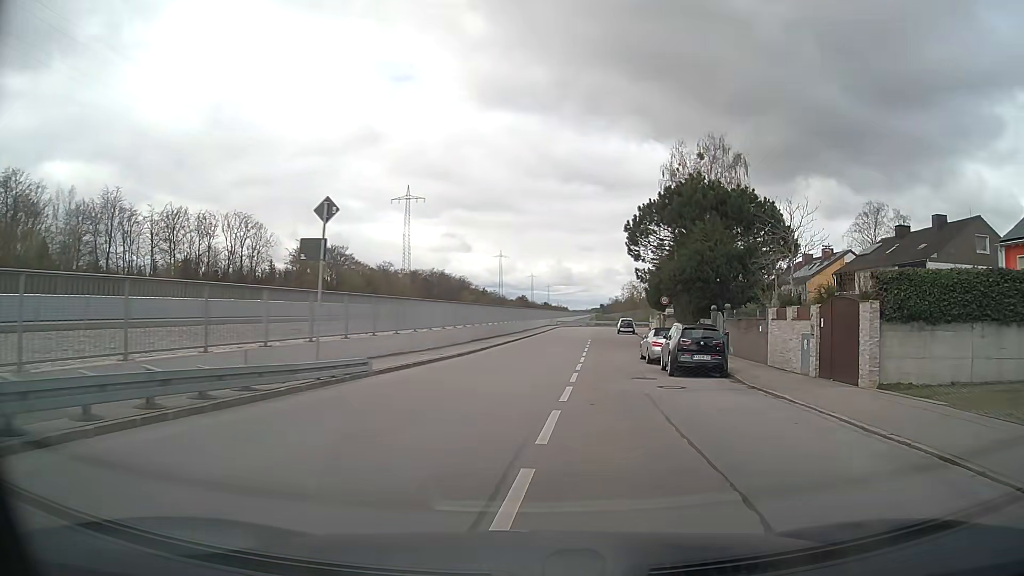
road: residential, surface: asphalt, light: Day
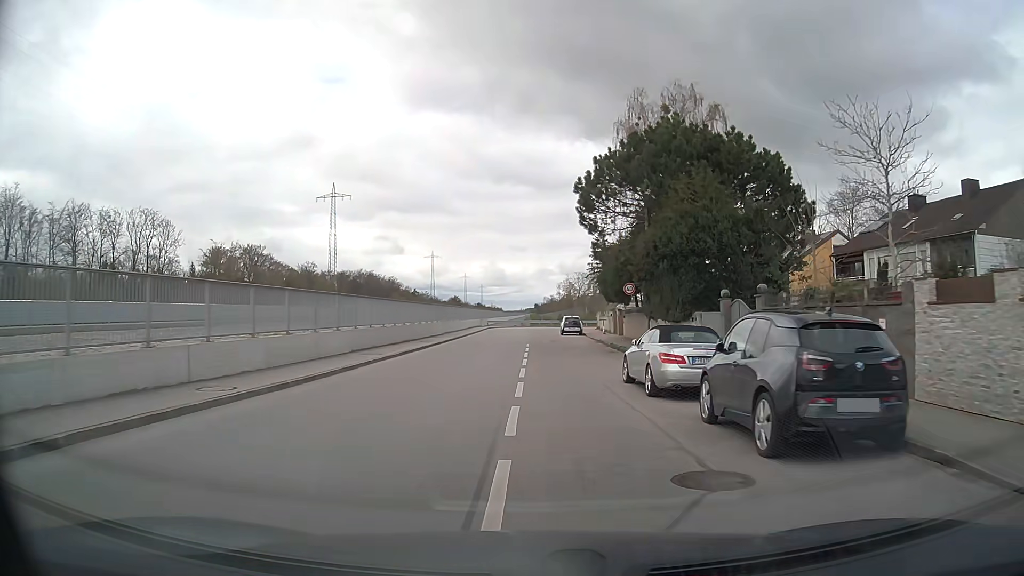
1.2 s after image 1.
(+0.8, +13.1) m; +5°
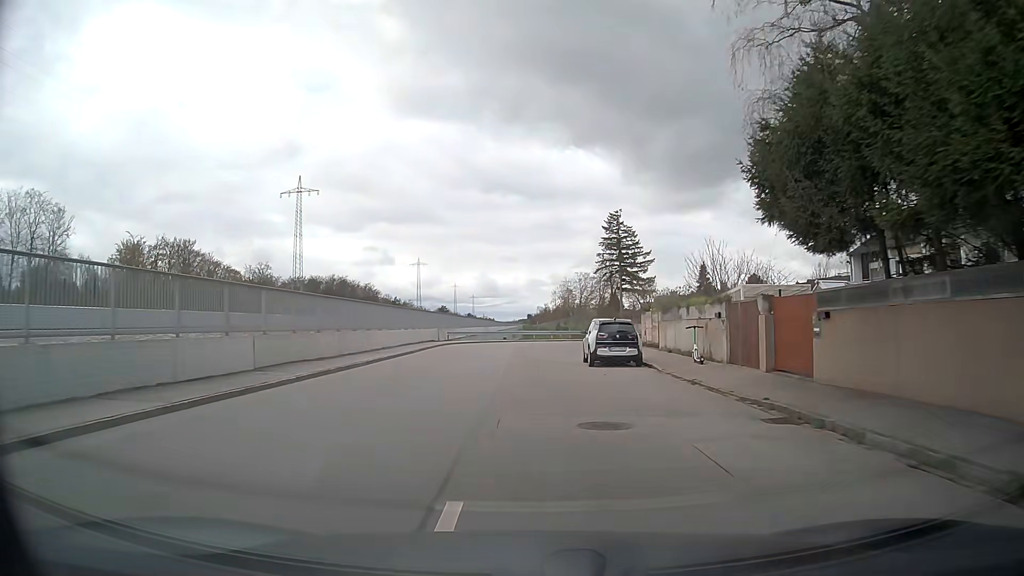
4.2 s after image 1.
(+0.6, +33.3) m; 0°
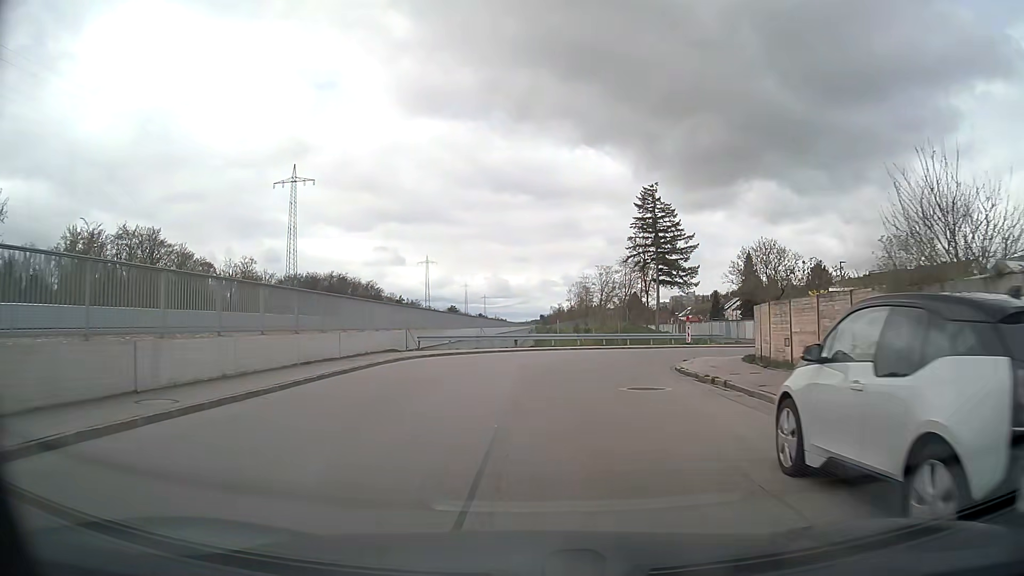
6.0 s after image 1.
(+0.1, +18.8) m; 0°
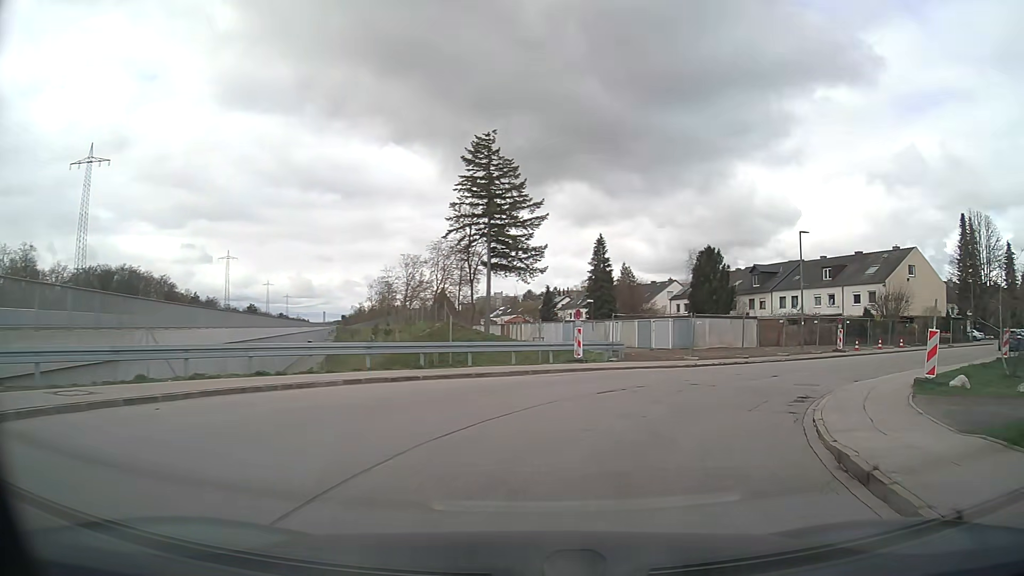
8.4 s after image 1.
(+1.4, +22.2) m; +16°
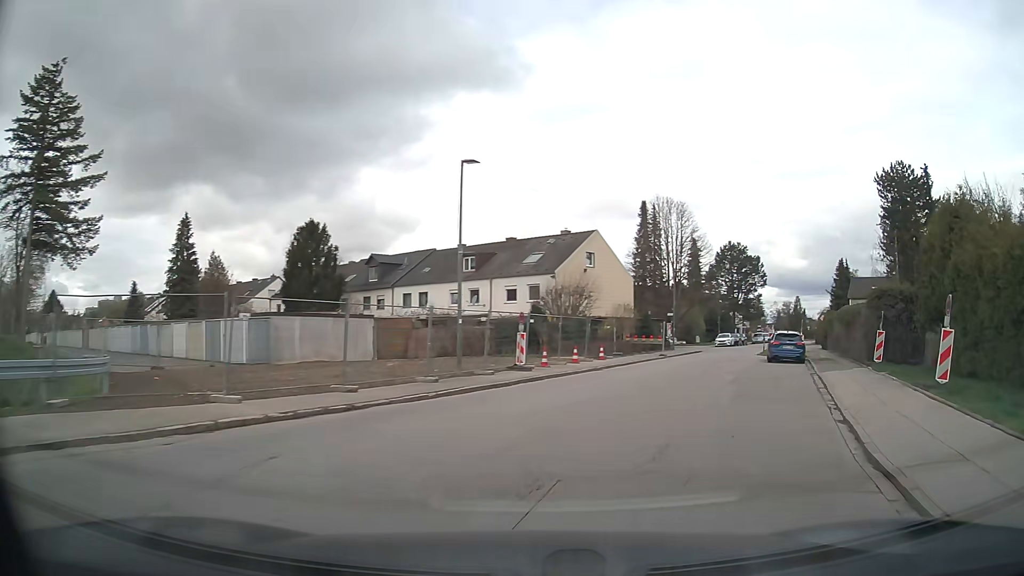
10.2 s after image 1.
(+4.7, +15.9) m; +33°
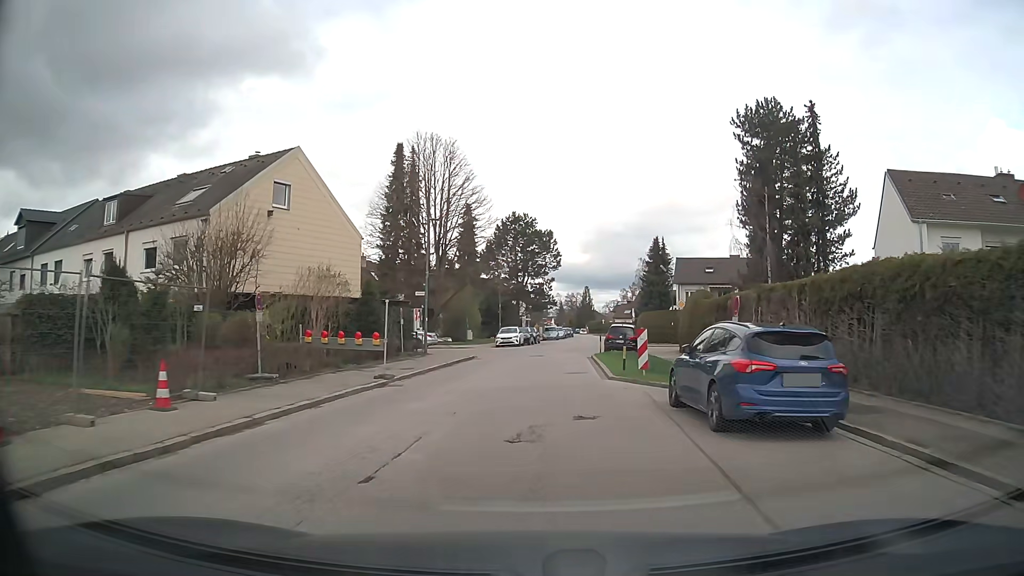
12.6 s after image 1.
(+5.6, +22.4) m; +19°
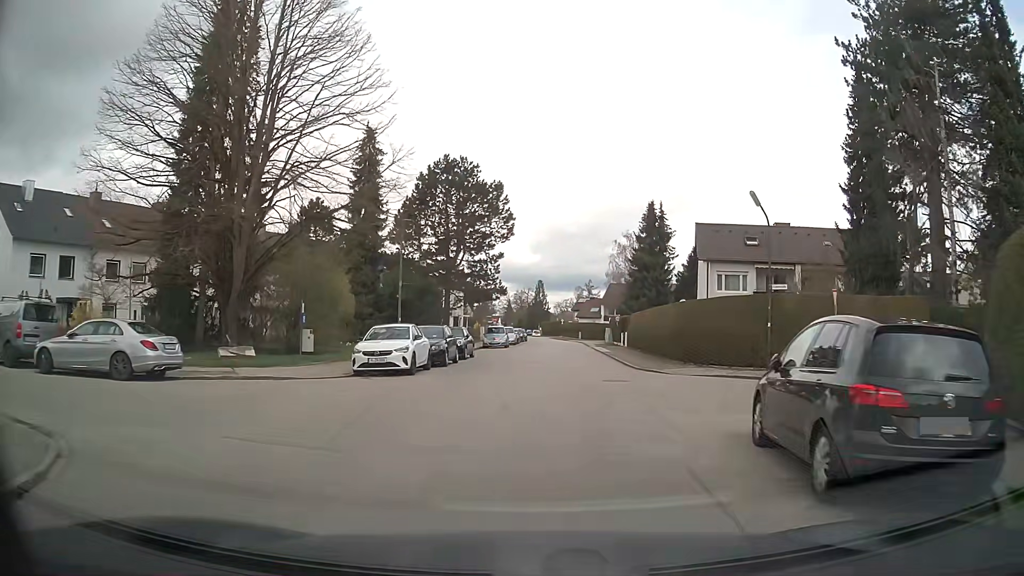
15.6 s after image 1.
(+1.3, +29.6) m; +5°
(0, +10) (+1, +20) (+2, +30) (+2, +40) (+3, +50) (+4, +60) (+4, +70) (+4, +80) (+4, +90) (+4, +100) m
